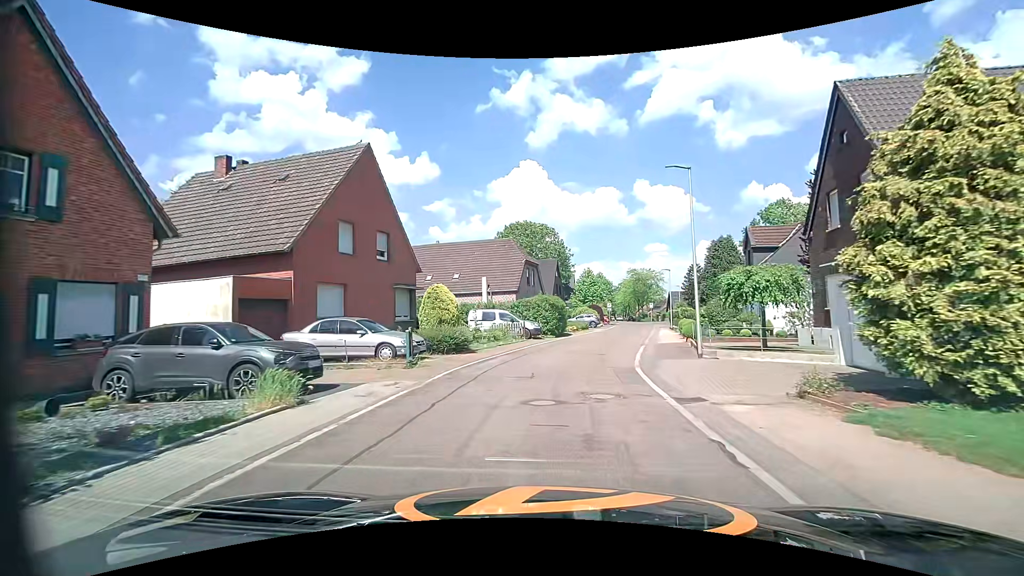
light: Day
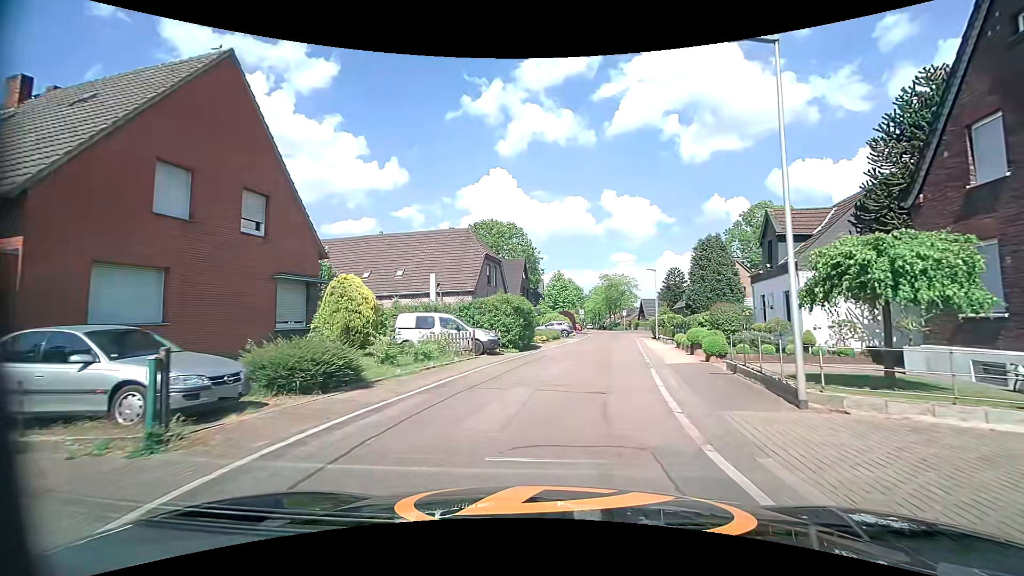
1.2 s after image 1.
(+0.3, +8.3) m; +4°
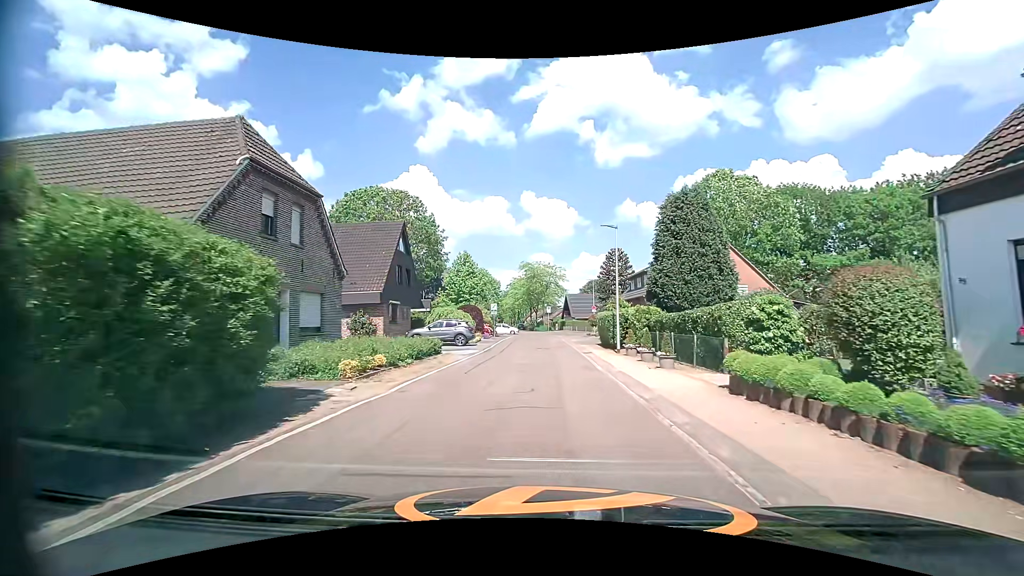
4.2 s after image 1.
(+2.2, +20.3) m; +10°
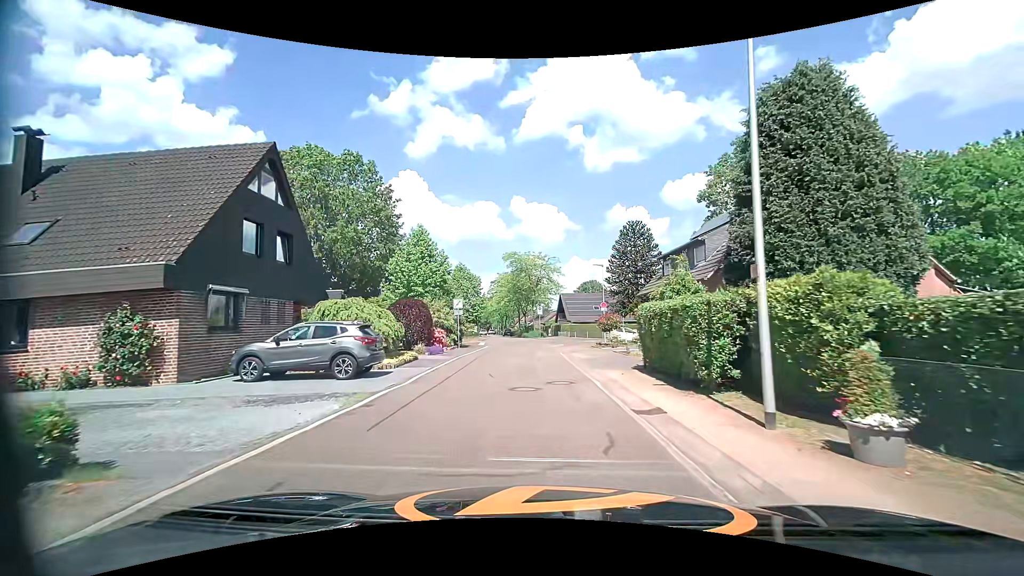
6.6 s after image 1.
(+0.1, +16.7) m; +1°
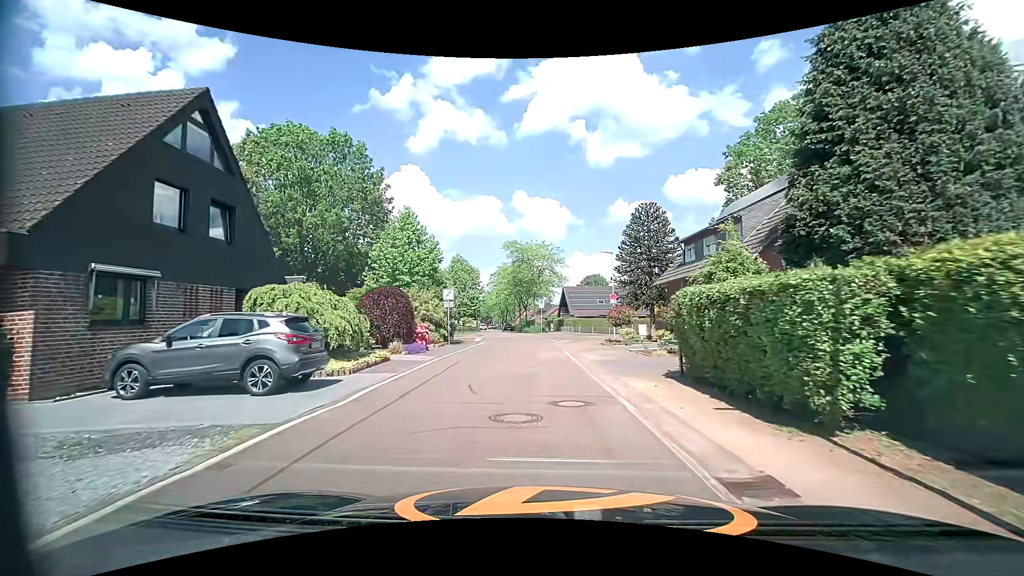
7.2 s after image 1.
(-0.1, +4.2) m; -1°
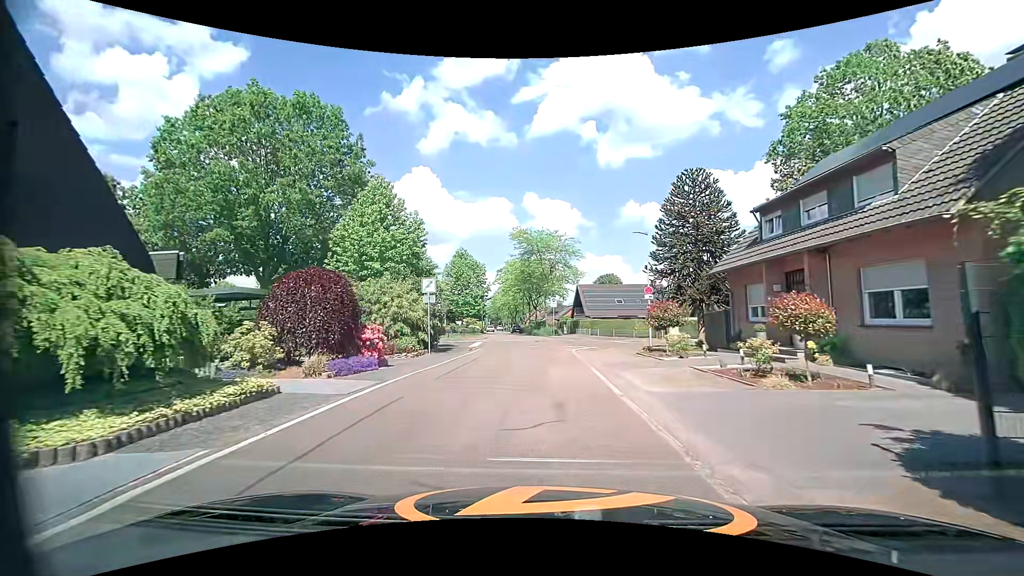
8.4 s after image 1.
(-0.2, +7.9) m; -1°
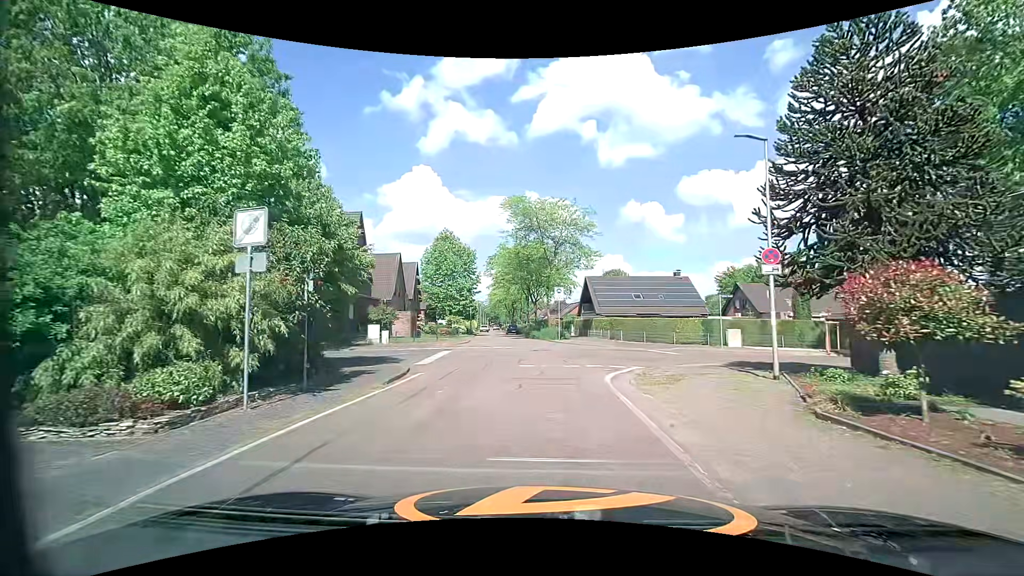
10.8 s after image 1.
(-0.3, +13.7) m; -1°
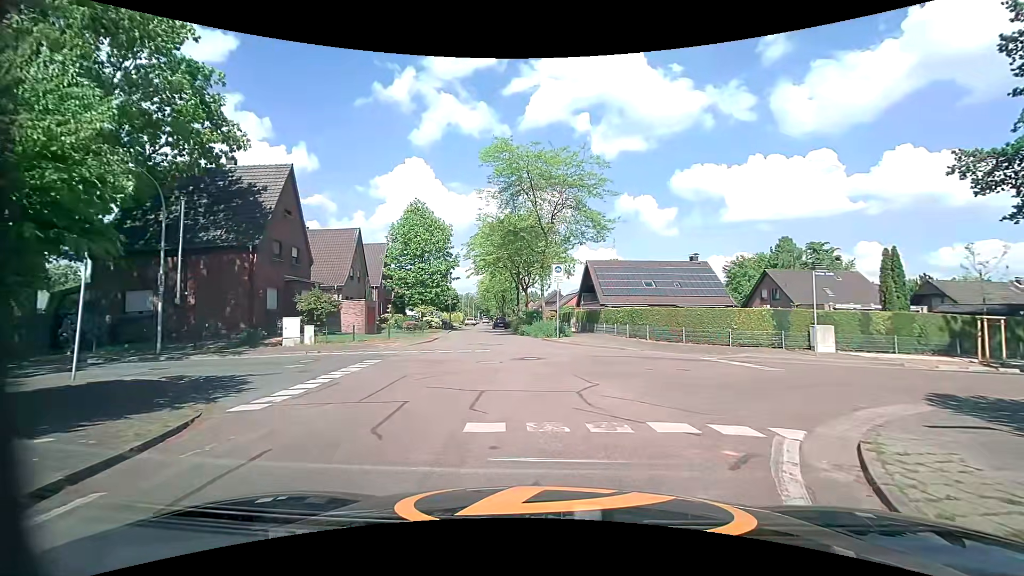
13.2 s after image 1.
(0.0, +10.4) m; +2°
